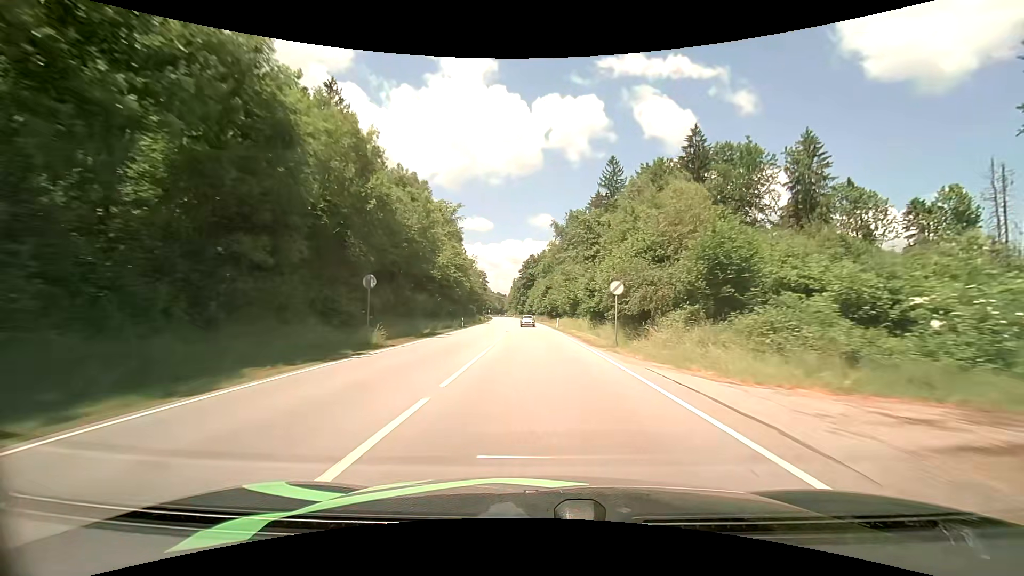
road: primary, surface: asphalt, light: Day
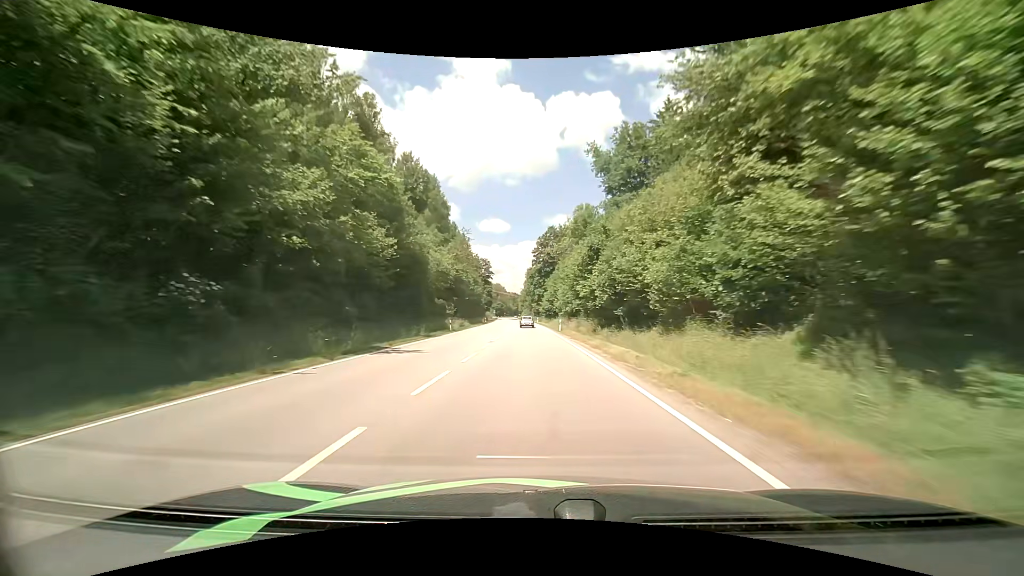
(-1.0, +57.3) m; -2°
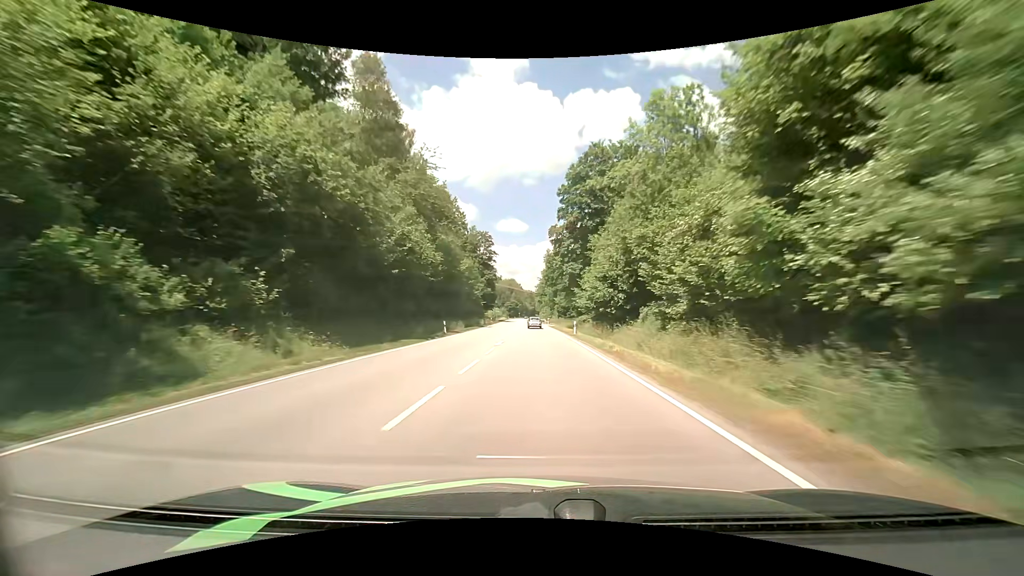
(-1.7, +56.9) m; -2°
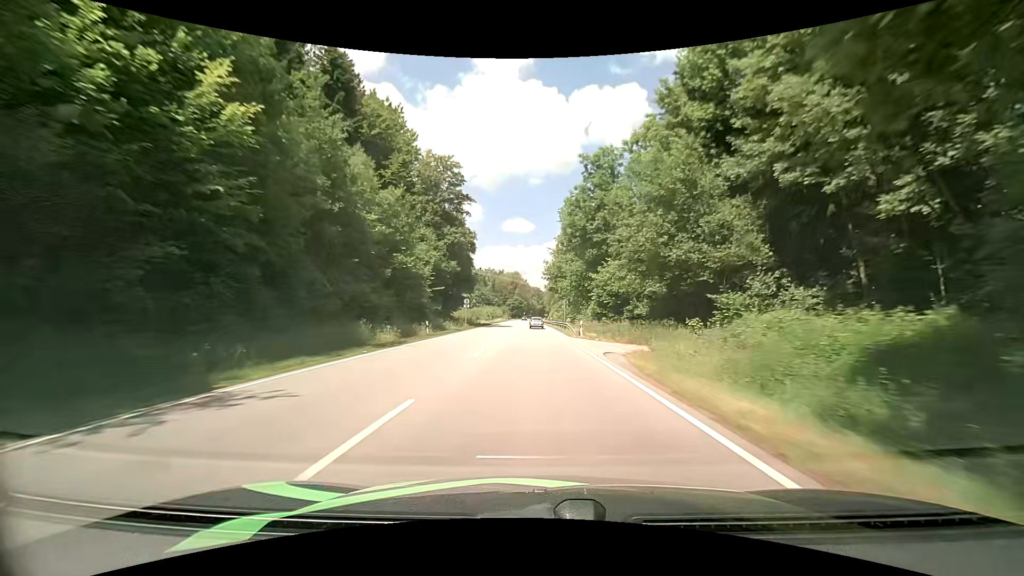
(-0.7, +56.6) m; -2°
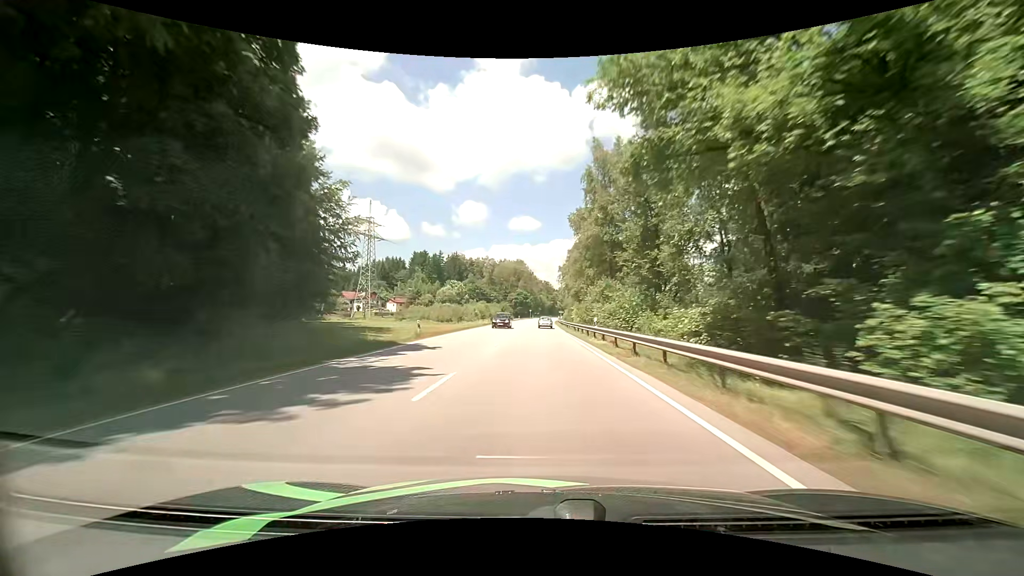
(0.0, +56.6) m; 0°
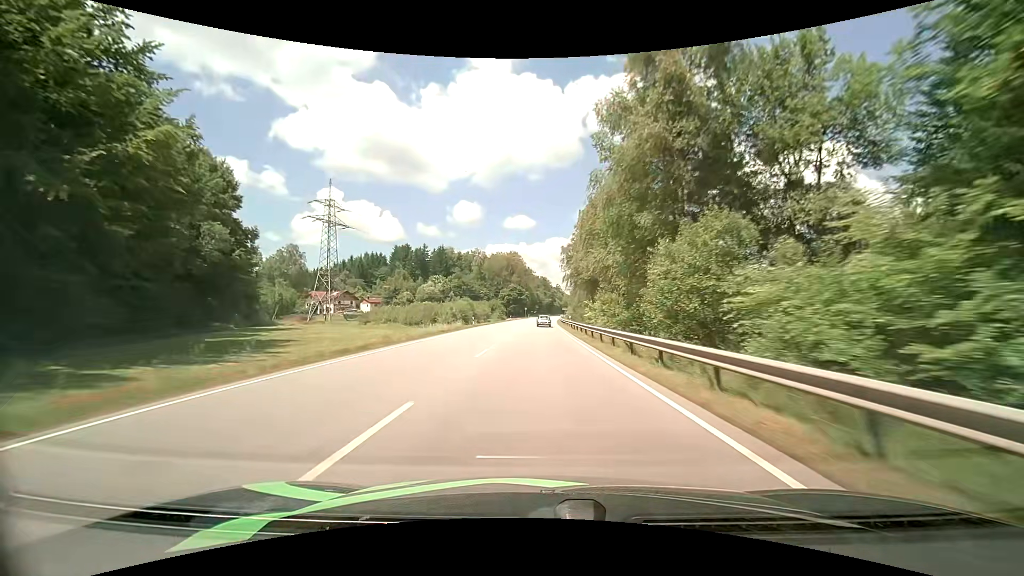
(+0.2, +28.1) m; 0°
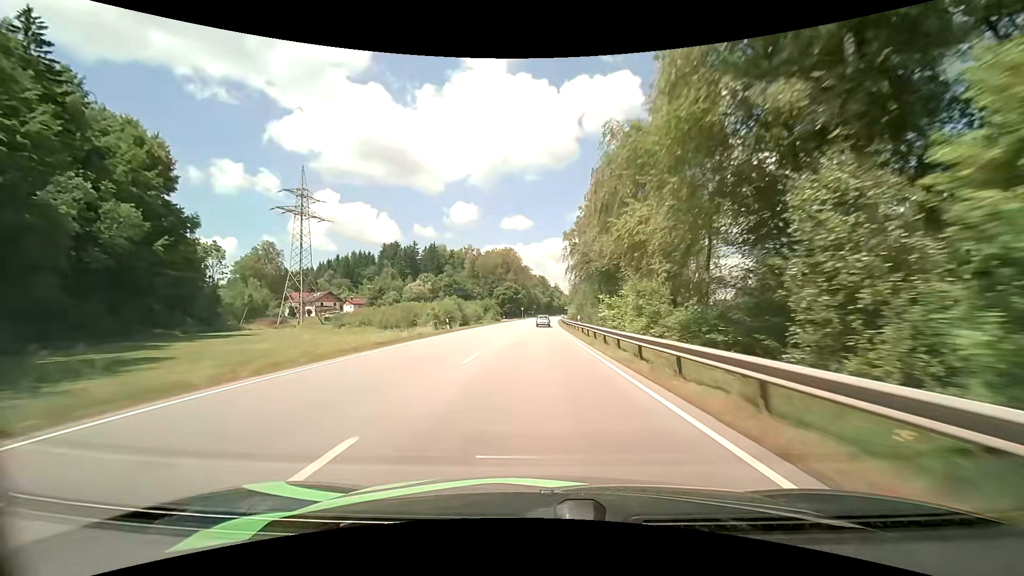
(+0.2, +14.1) m; +1°
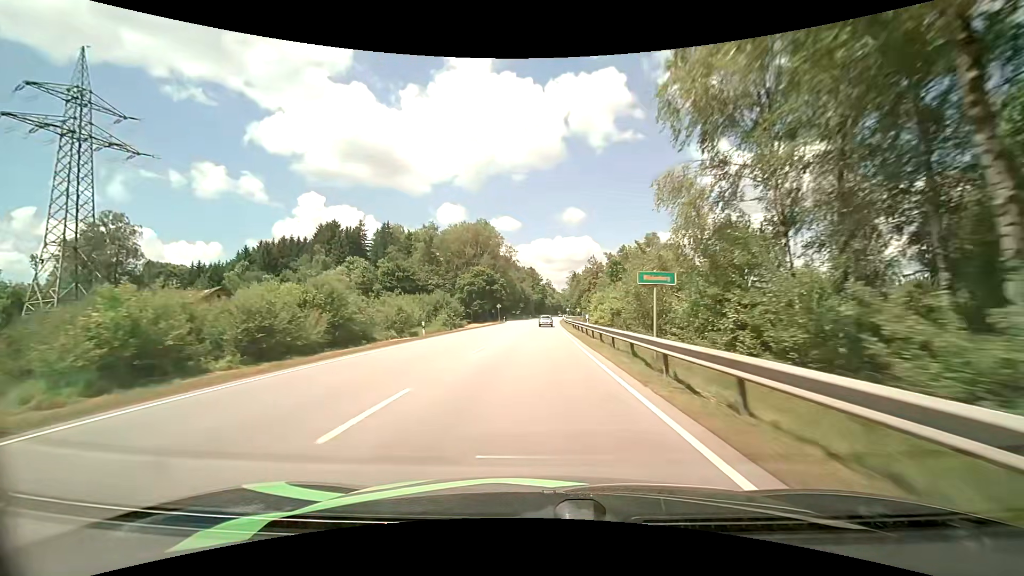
(+0.1, +56.4) m; 0°
(0, +10) (0, +20) (0, +30) (0, +40) (+1, +50) (+1, +60) (+1, +70) (+2, +80) (+2, +90) (+2, +100) m
